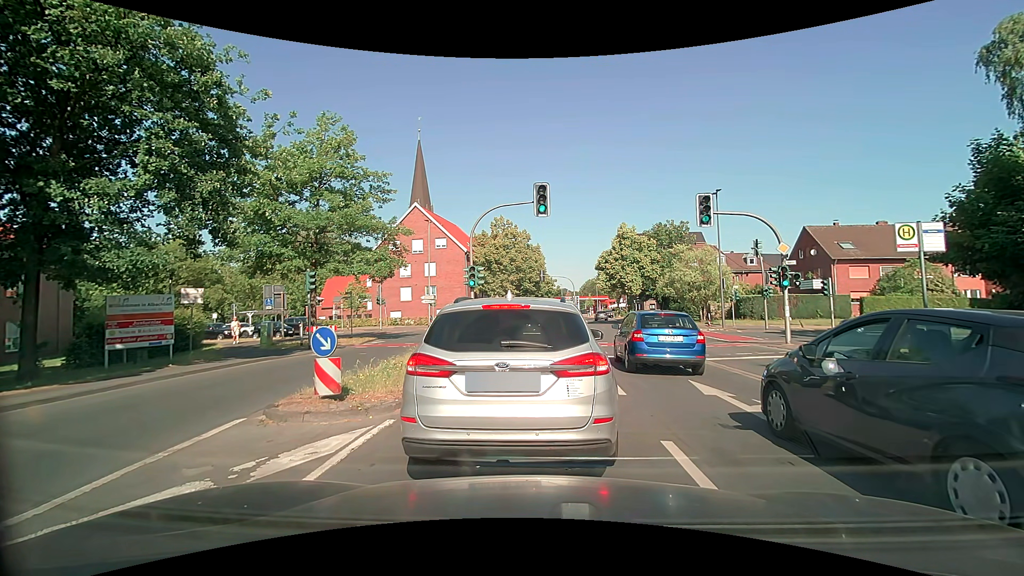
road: secondary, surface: asphalt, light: Day
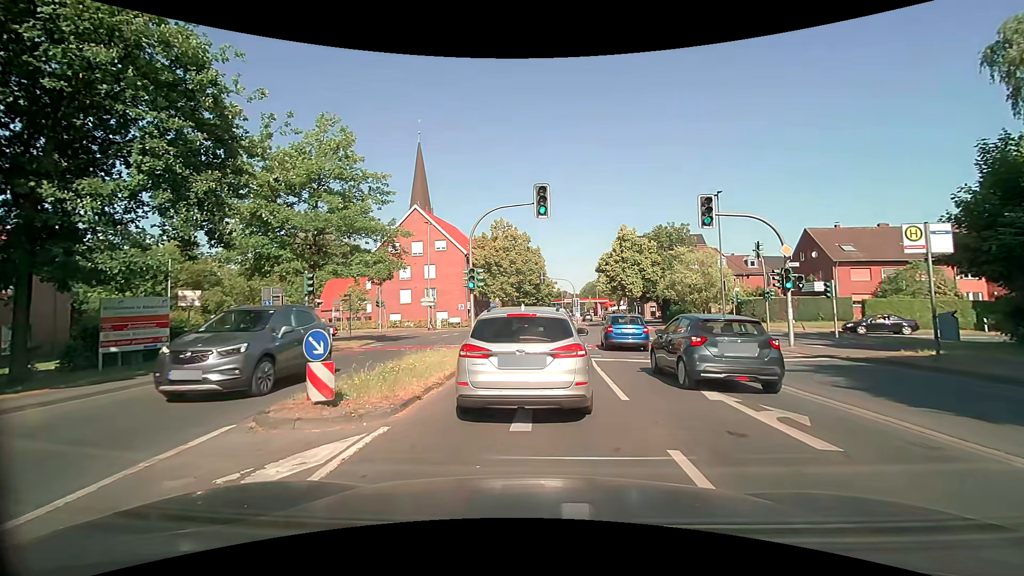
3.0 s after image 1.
(0.0, +0.2) m; 0°
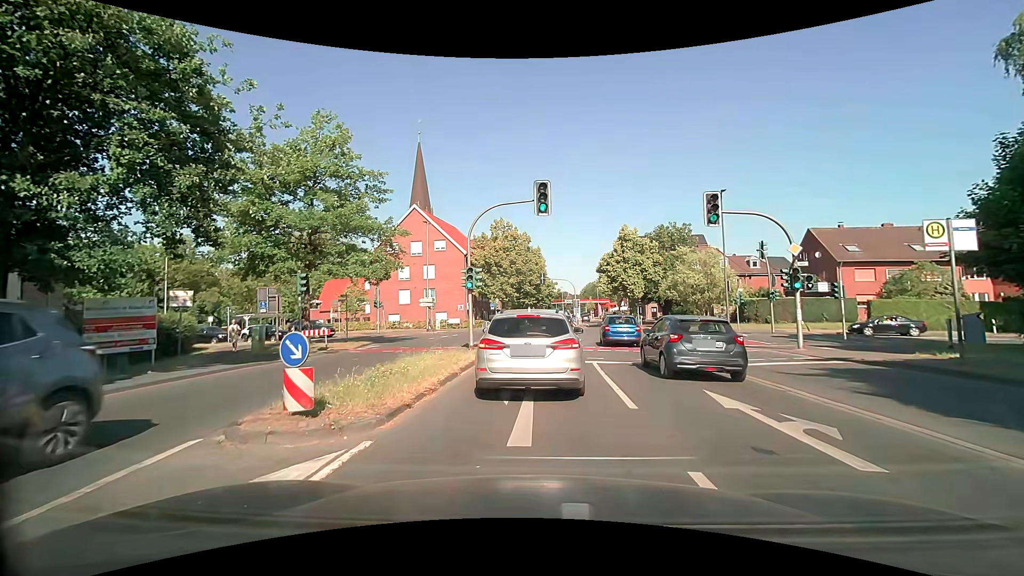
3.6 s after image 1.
(0.0, +0.7) m; +1°
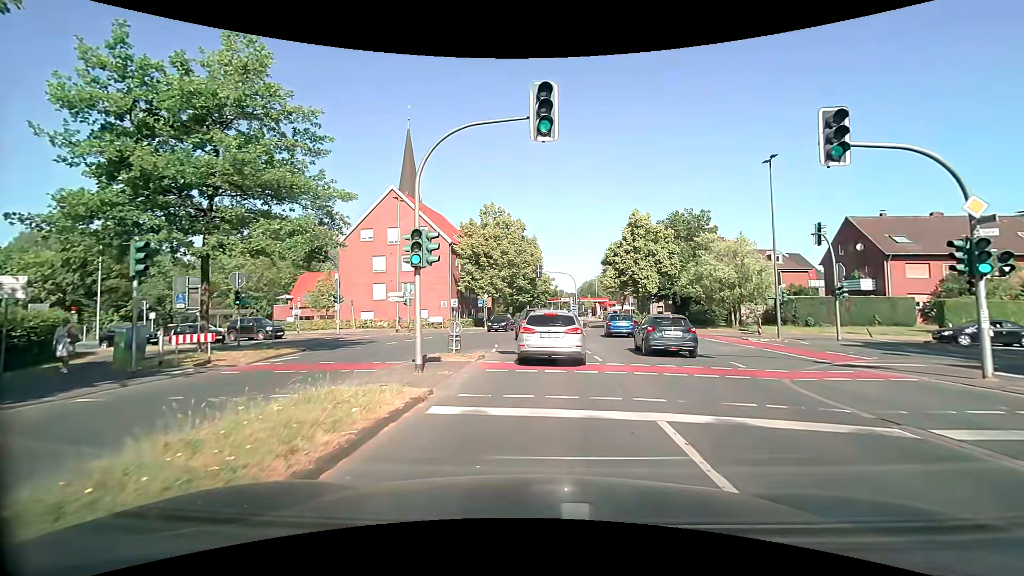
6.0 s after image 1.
(0.0, +8.6) m; 0°
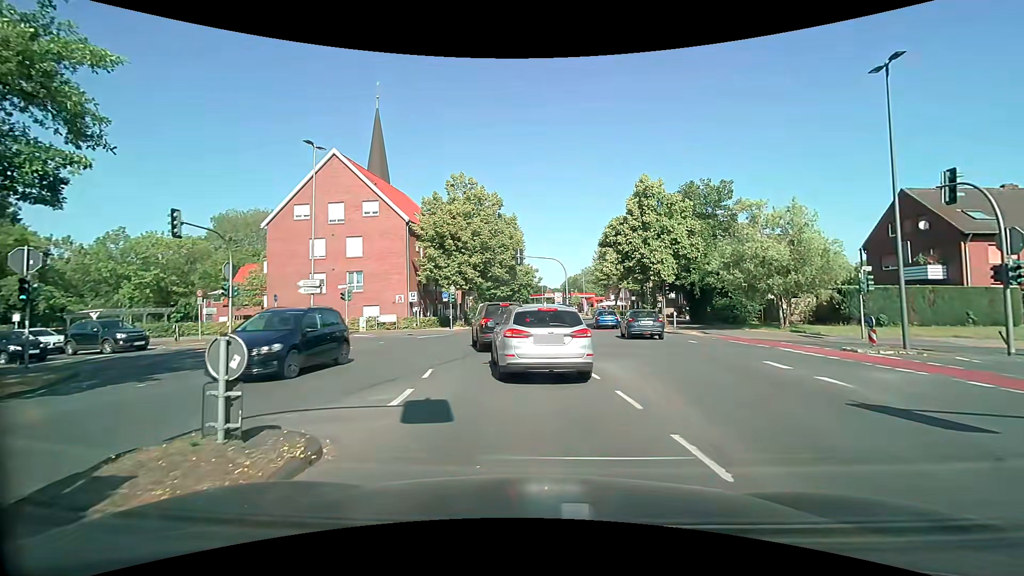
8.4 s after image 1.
(+0.4, +10.9) m; +3°
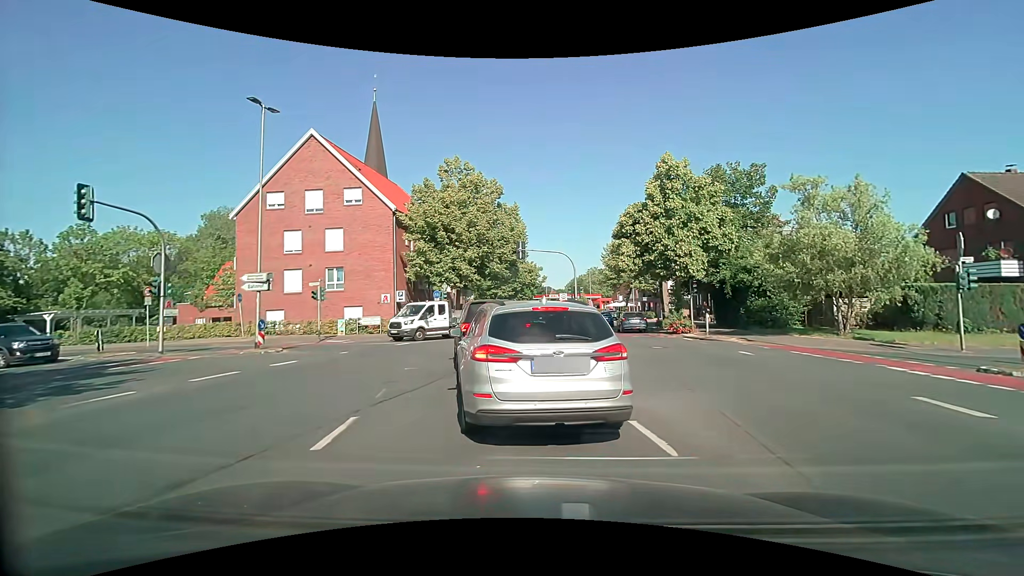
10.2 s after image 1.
(0.0, +5.2) m; -1°
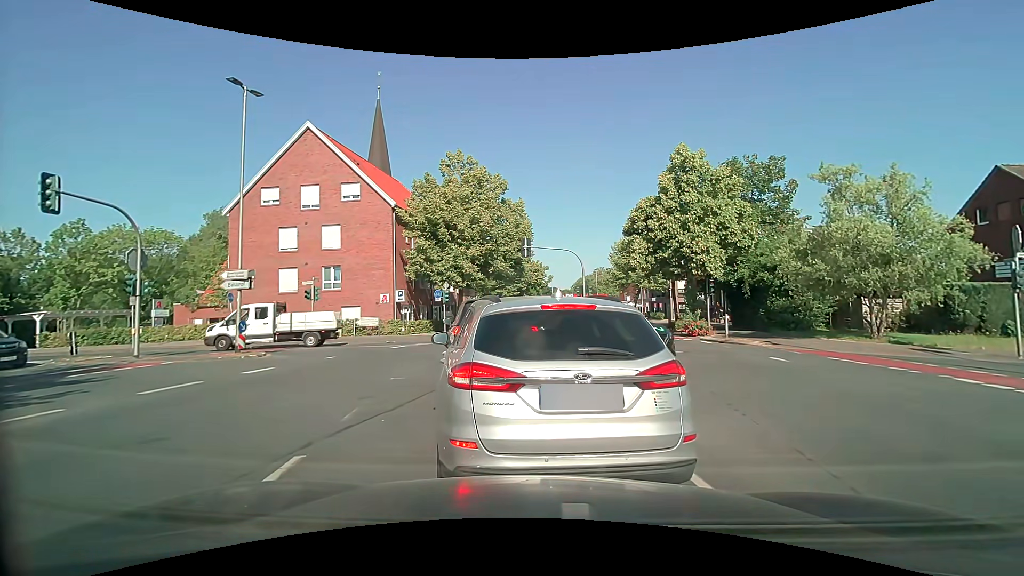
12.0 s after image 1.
(0.0, +1.7) m; 0°
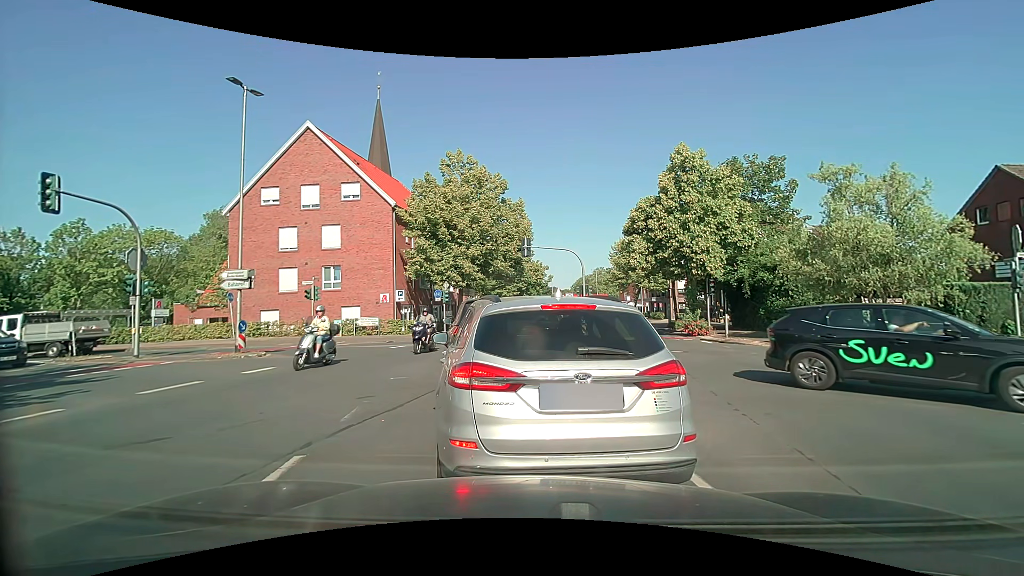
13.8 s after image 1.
(0.0, 0.0) m; 0°
